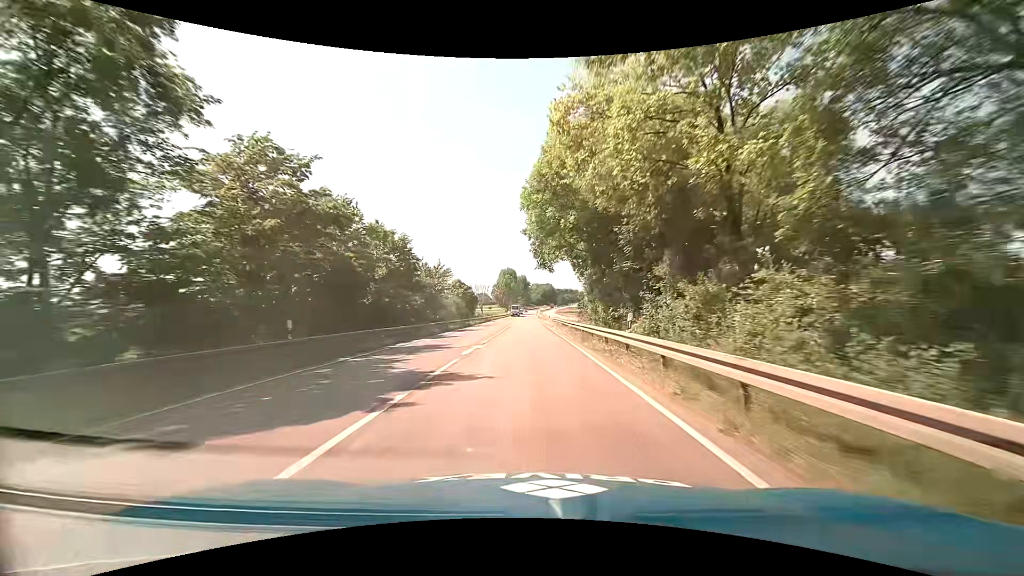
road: primary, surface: asphalt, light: Day
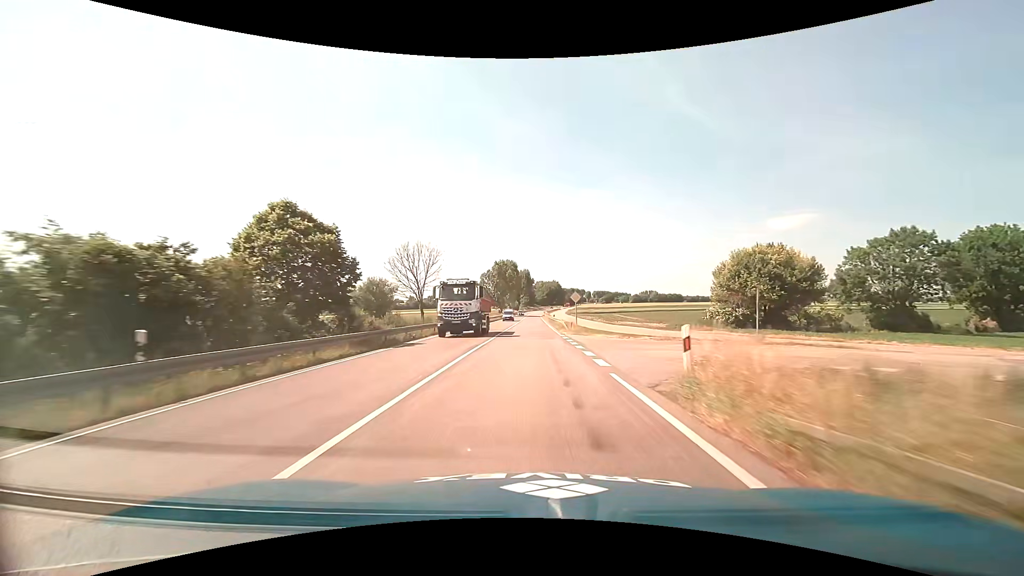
(-0.5, +58.9) m; -1°
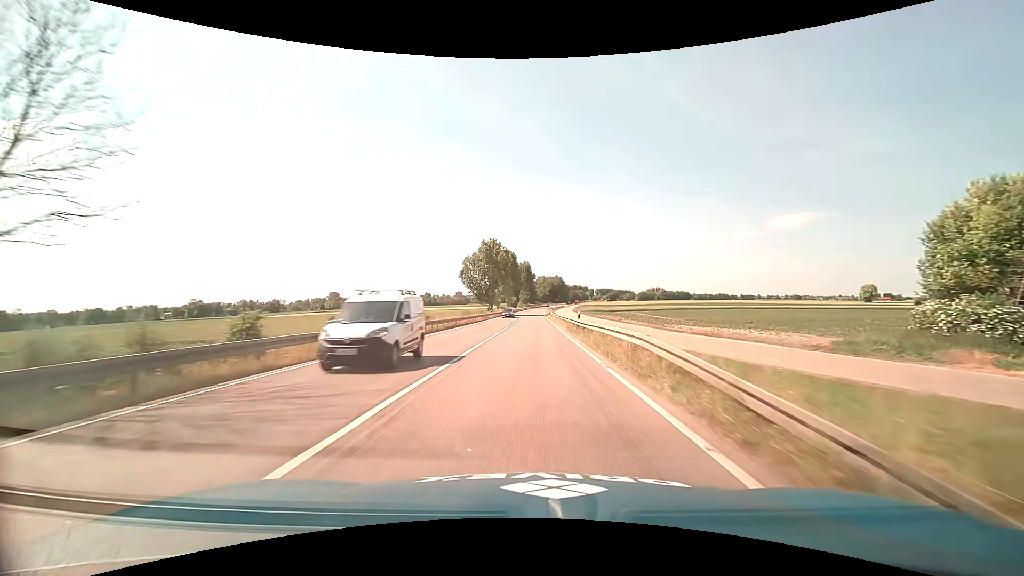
(0.0, +35.6) m; 0°
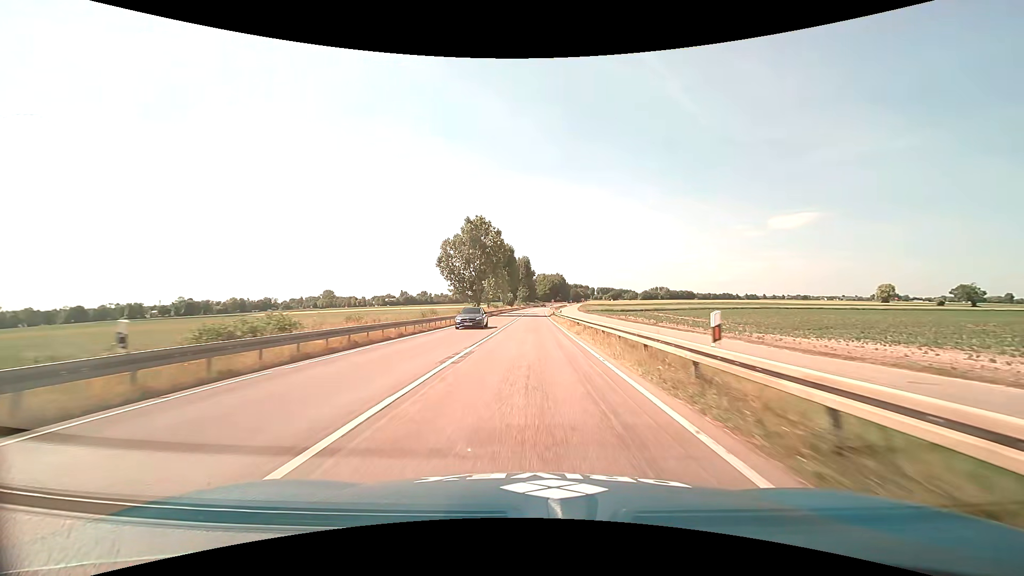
(+0.1, +23.5) m; 0°
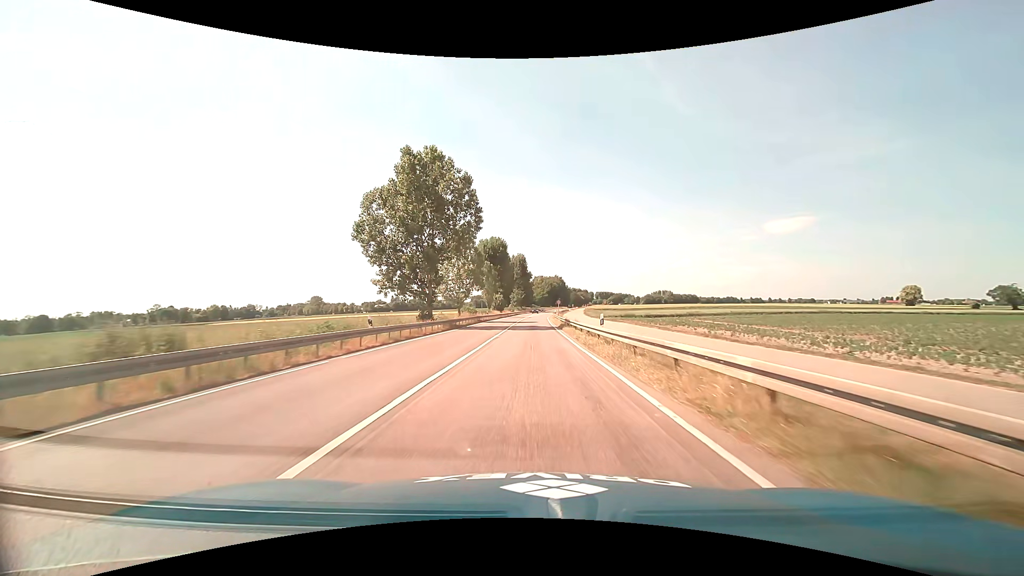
(0.0, +34.8) m; 0°
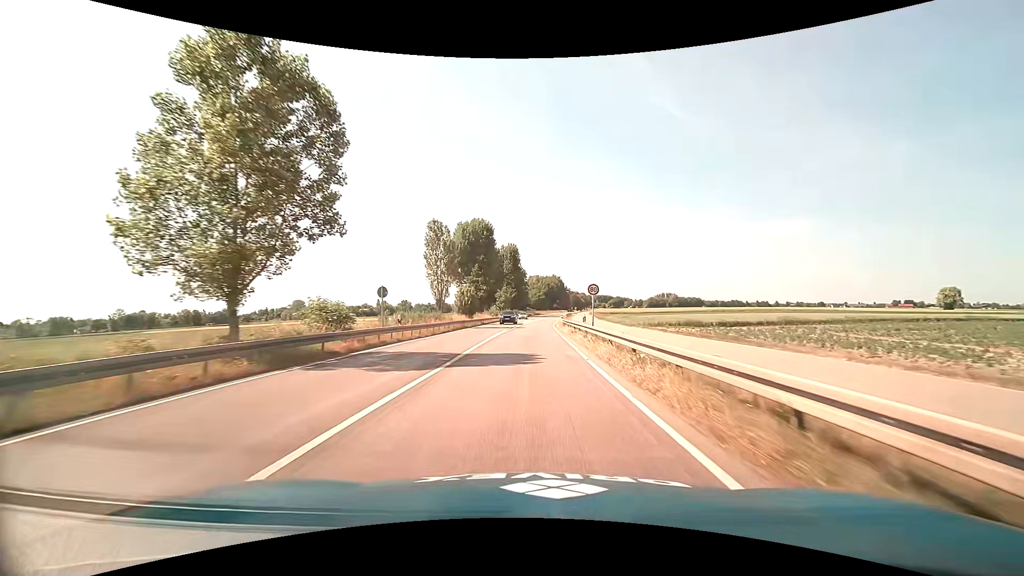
(+0.3, +45.3) m; +1°
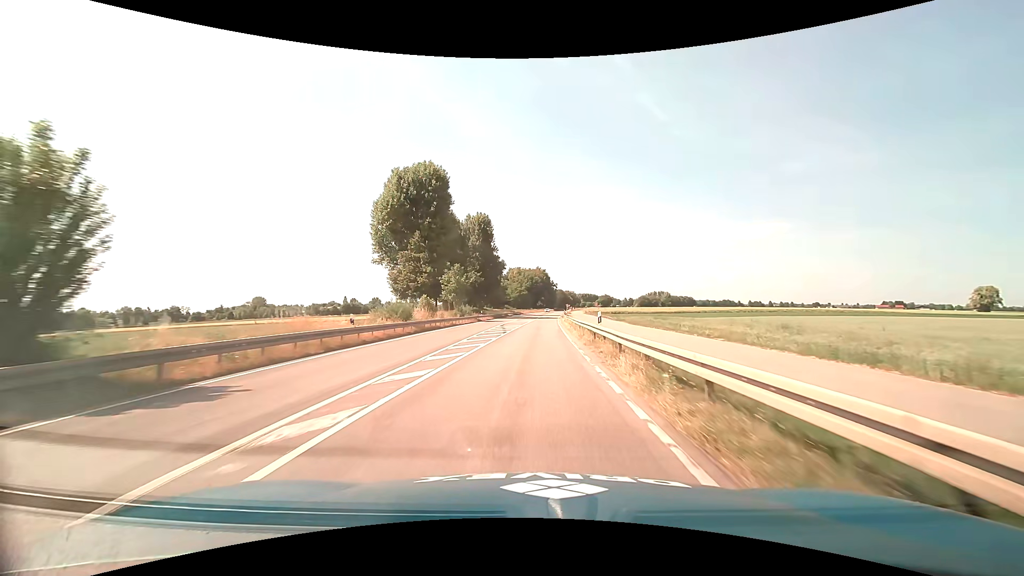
(+0.7, +54.4) m; +2°
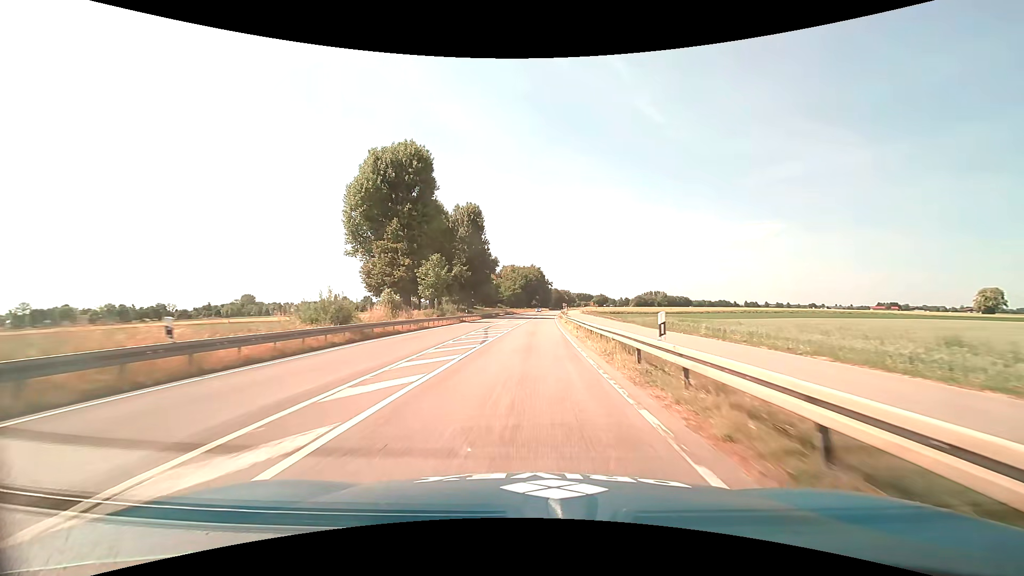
(0.0, +10.6) m; 0°
(0, +10) (0, +20) (0, +30) (+1, +40) (+1, +50) (+1, +60) (+2, +70) (+2, +80) (+3, +90) (+3, +100) m
